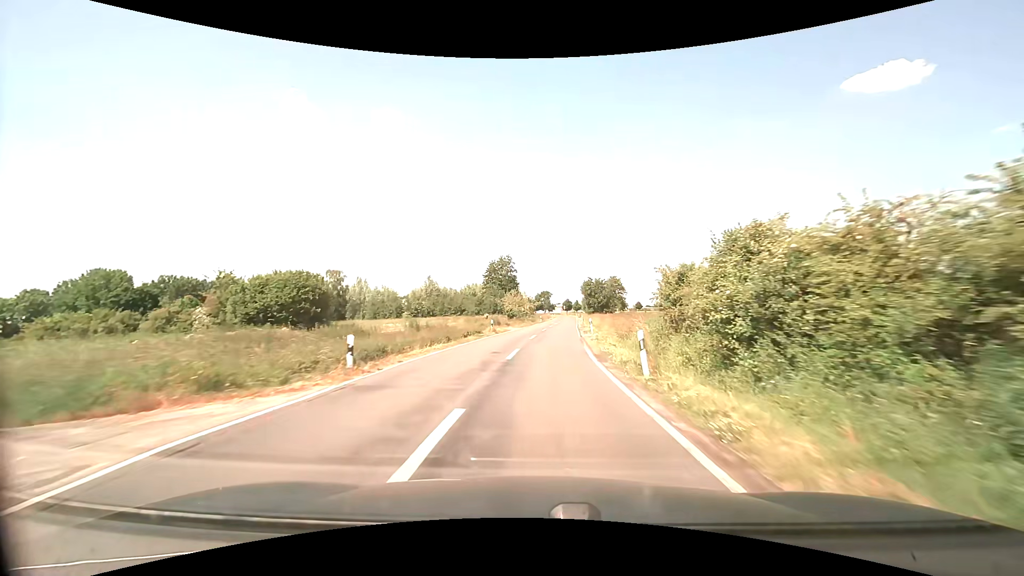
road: secondary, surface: asphalt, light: Day
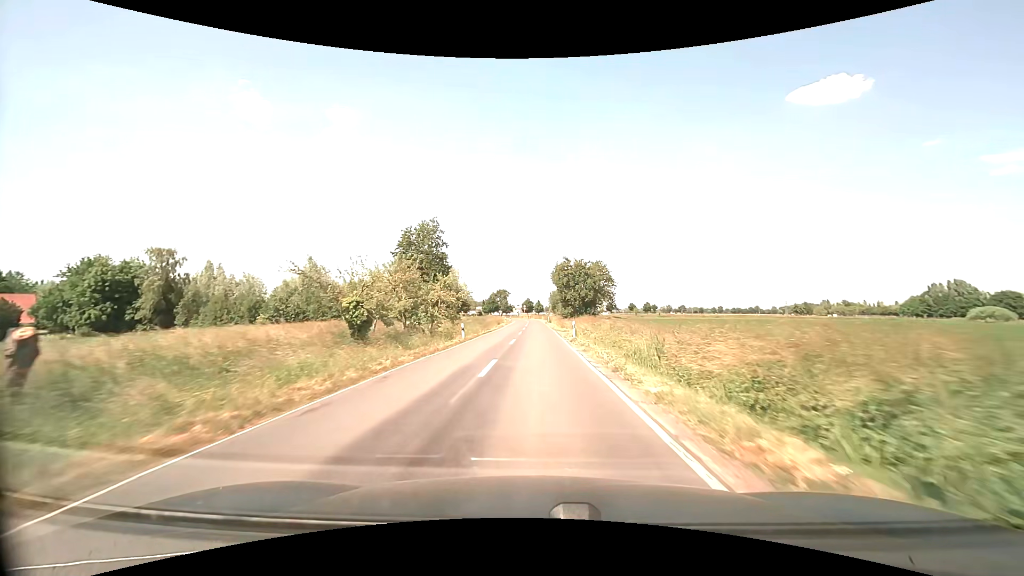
(+3.0, +52.5) m; +5°
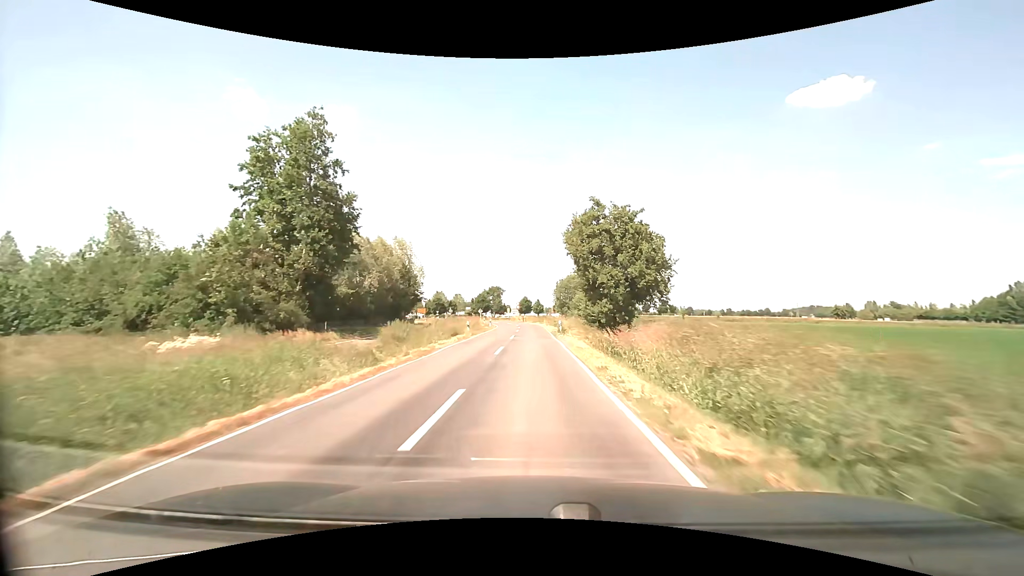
(+0.2, +42.6) m; 0°
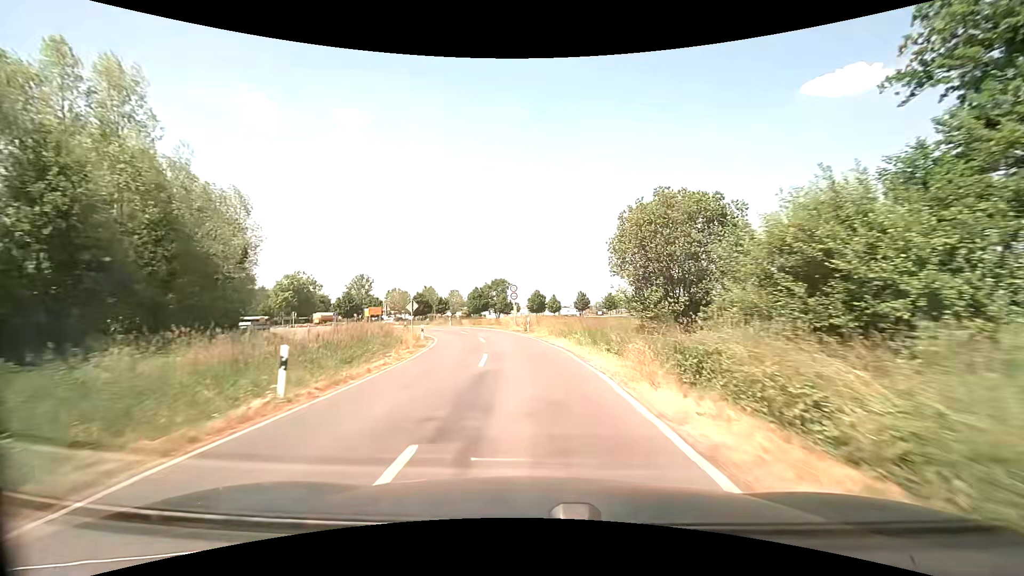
(-0.4, +51.7) m; -2°
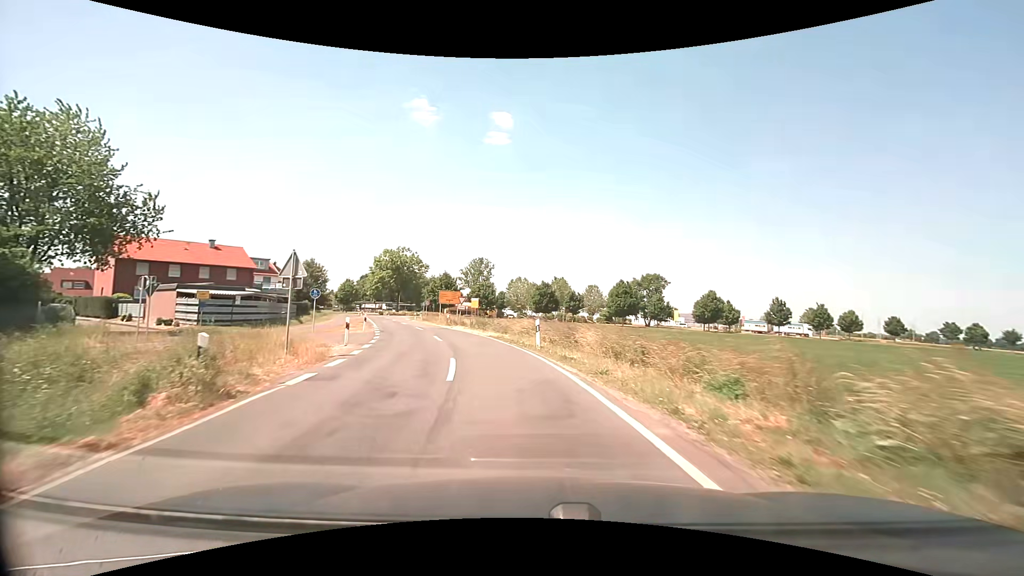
(-4.5, +40.1) m; -16°
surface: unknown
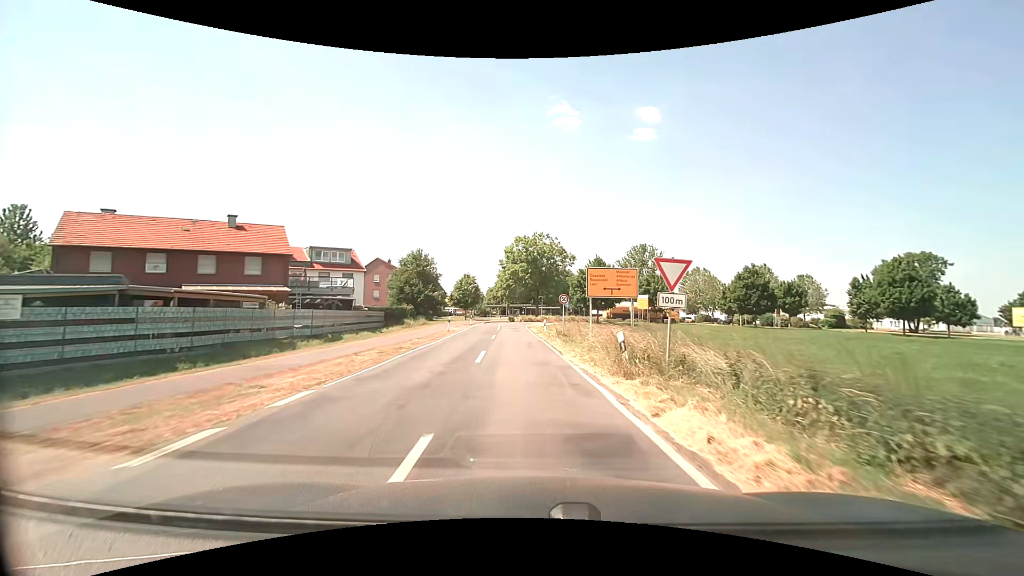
(-5.4, +31.9) m; -17°
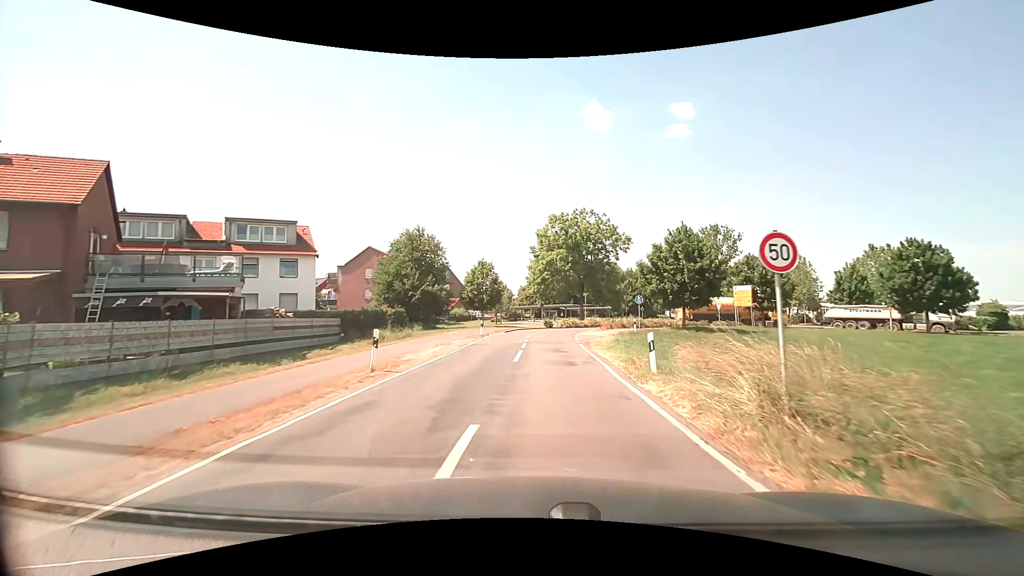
(-1.2, +23.6) m; -4°
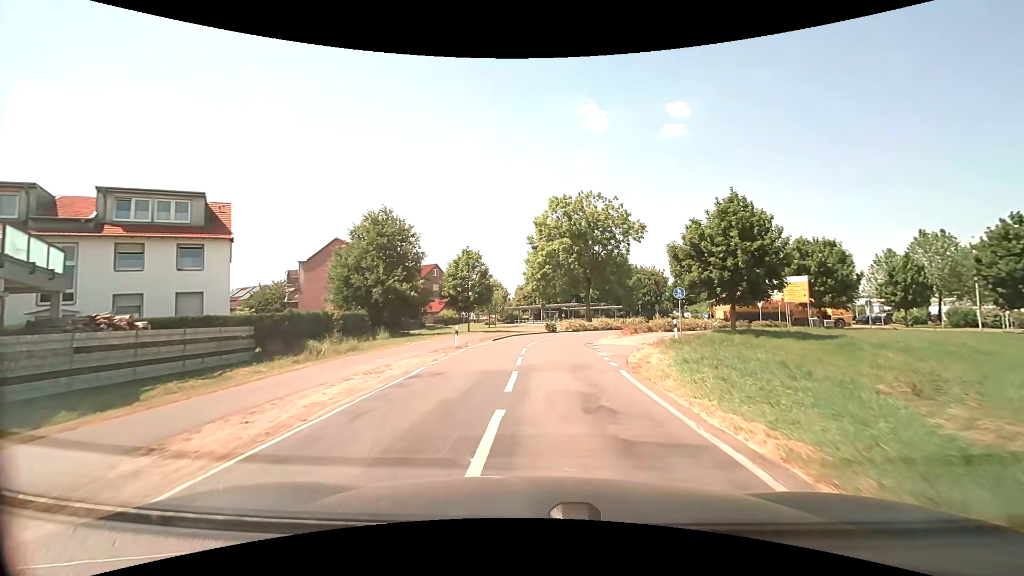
(0.0, +11.0) m; 0°
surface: asphalt
(0, +10) (+1, +20) (+1, +30) (+5, +39) (+11, +47) (+19, +53) (+28, +57) (+37, +53) (+44, +46) (+52, +40) m
